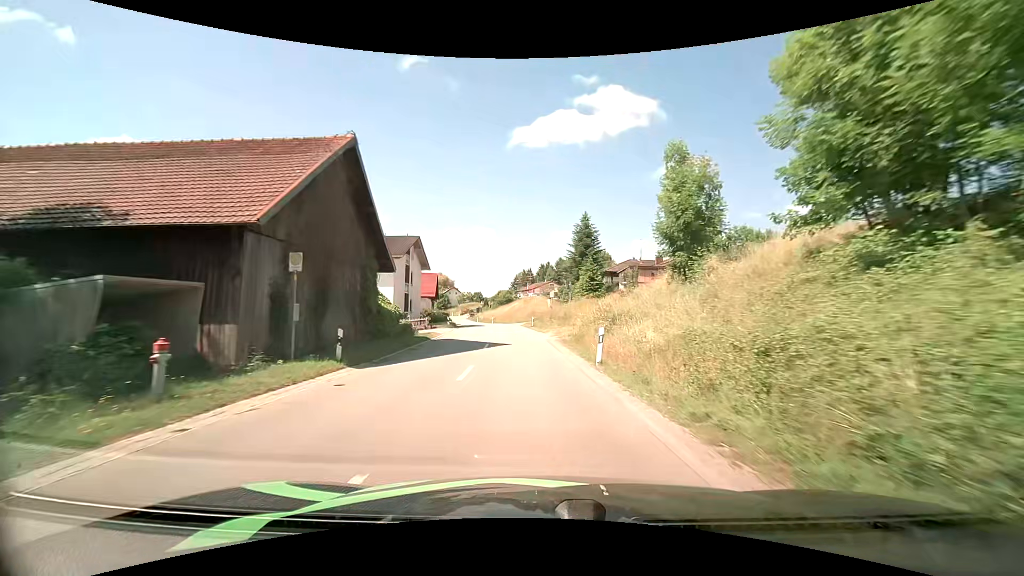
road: secondary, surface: asphalt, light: Day
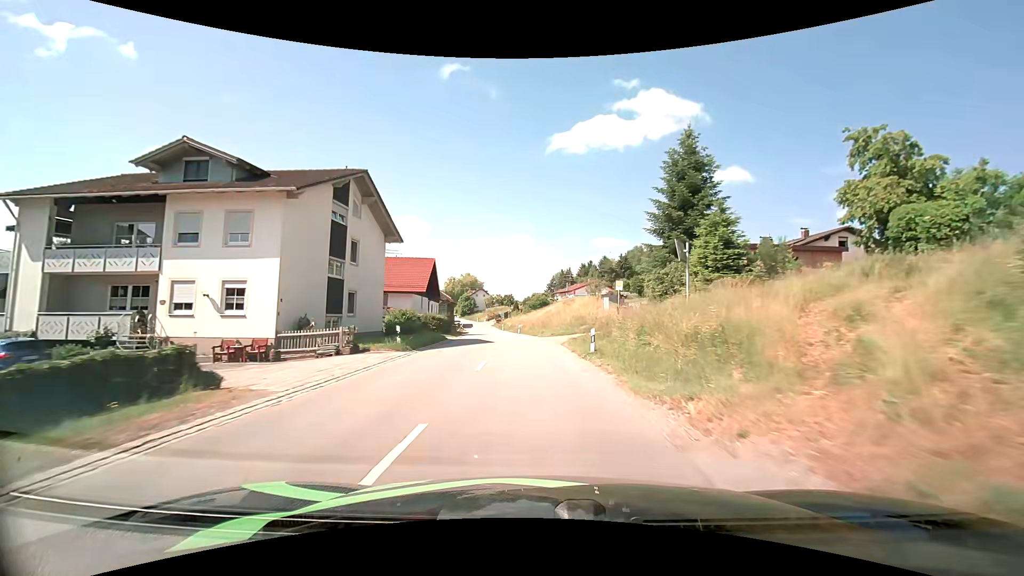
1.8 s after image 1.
(-1.1, +25.4) m; -5°
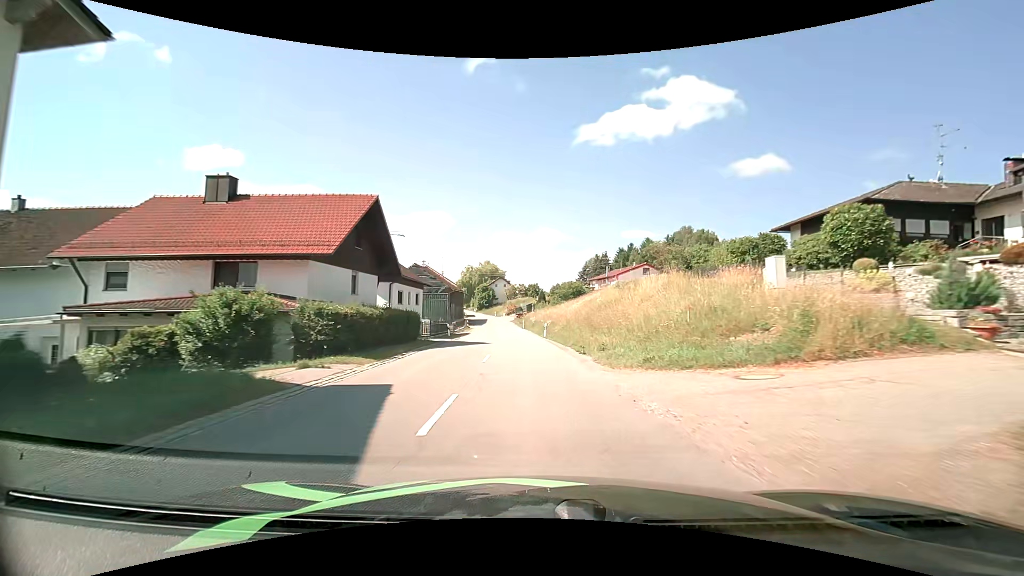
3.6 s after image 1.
(-0.6, +25.0) m; -3°
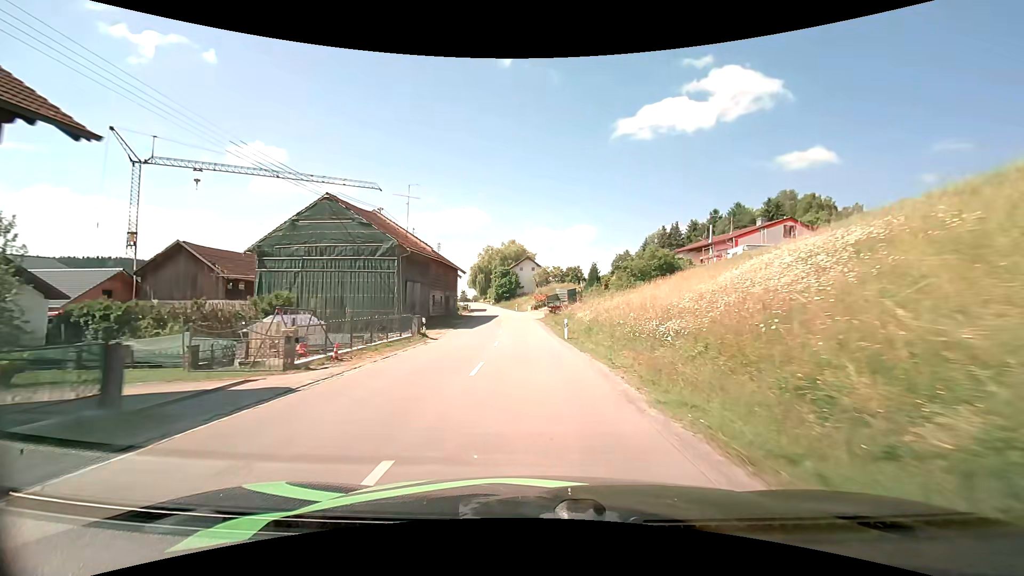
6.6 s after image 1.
(-1.4, +40.2) m; -4°
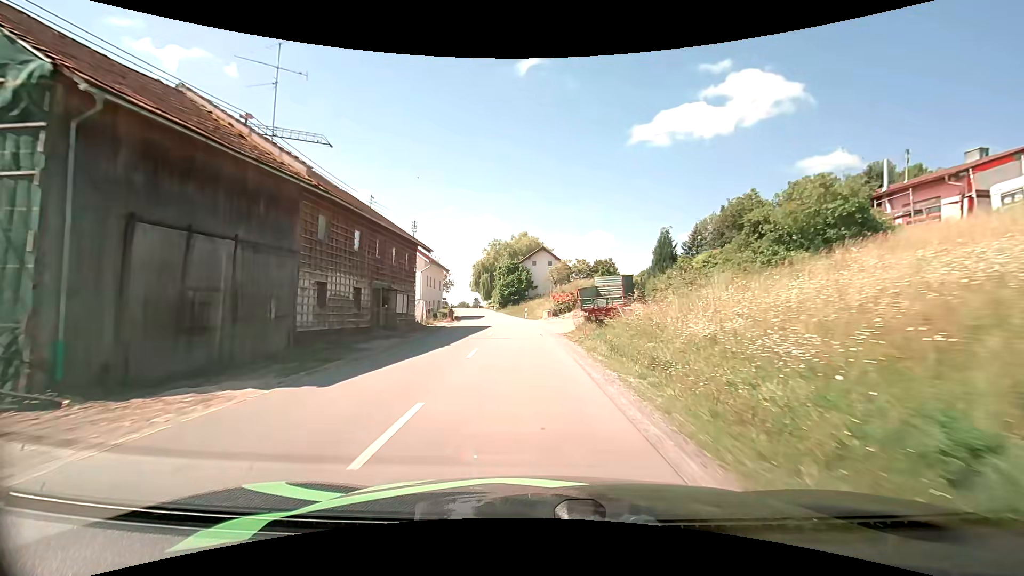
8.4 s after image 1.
(-0.4, +24.7) m; -2°
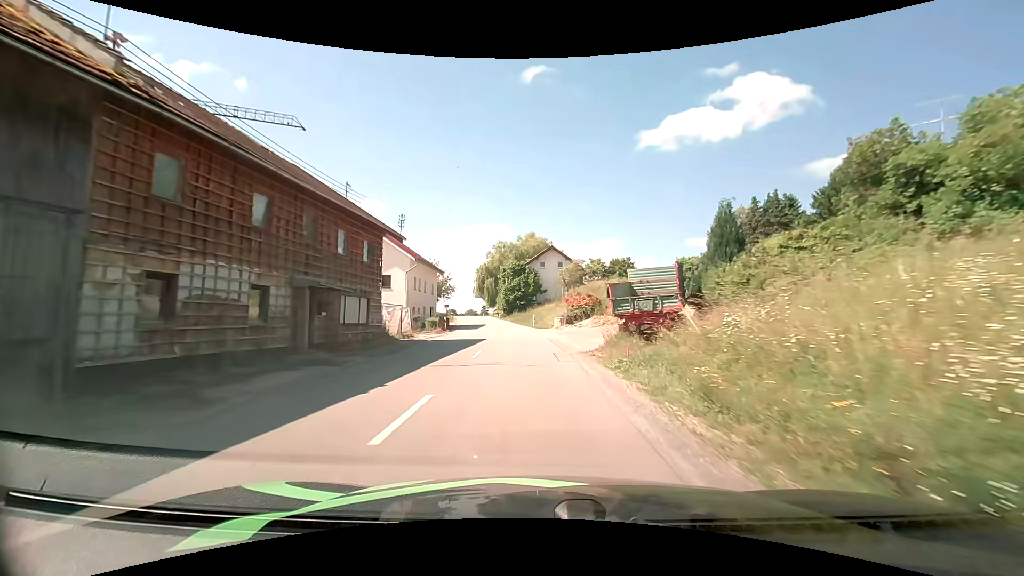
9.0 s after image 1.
(0.0, +8.3) m; -1°
(0, +10) (-1, +20) (-1, +30) (-2, +40) (-4, +50) (-5, +60) (-7, +70) (-9, +79) (-11, +89) (-13, +99) m
